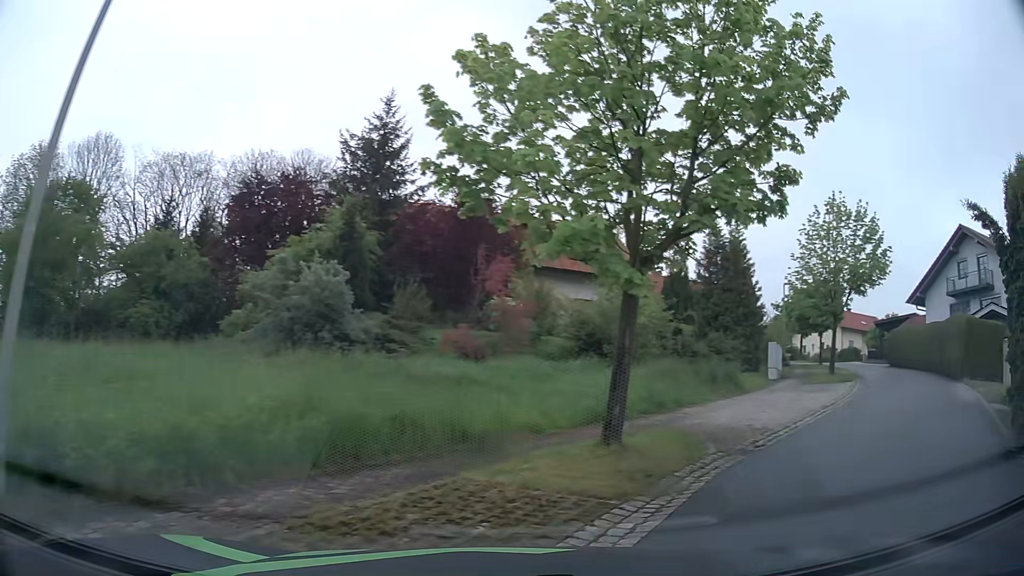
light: Day
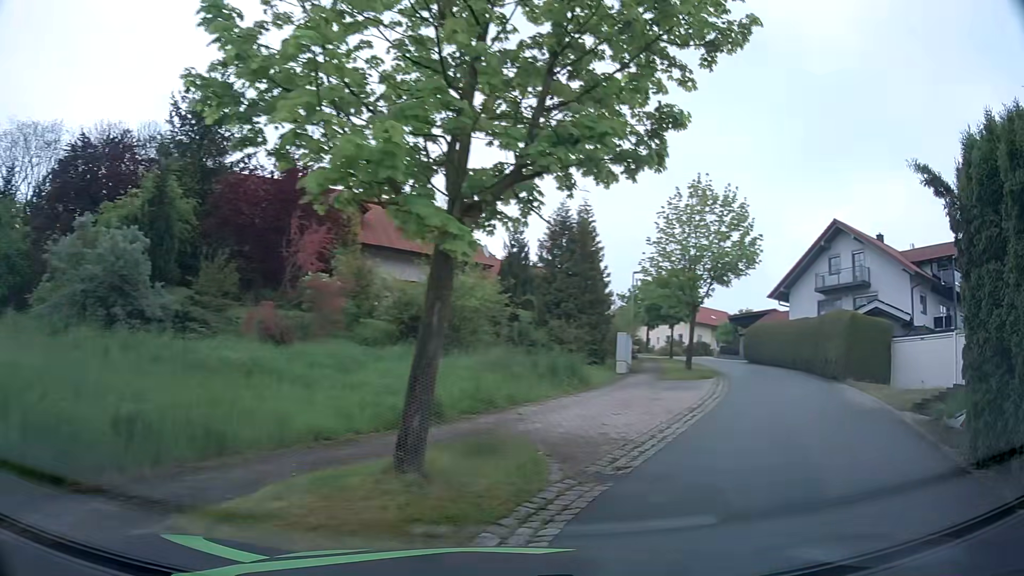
(+0.4, +2.7) m; +16°
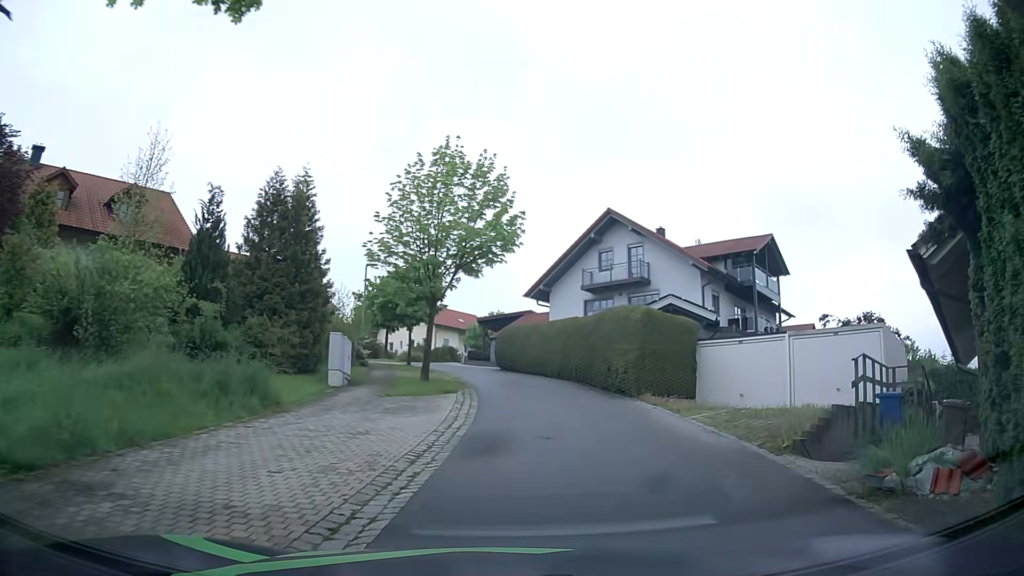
(+1.2, +5.6) m; +21°
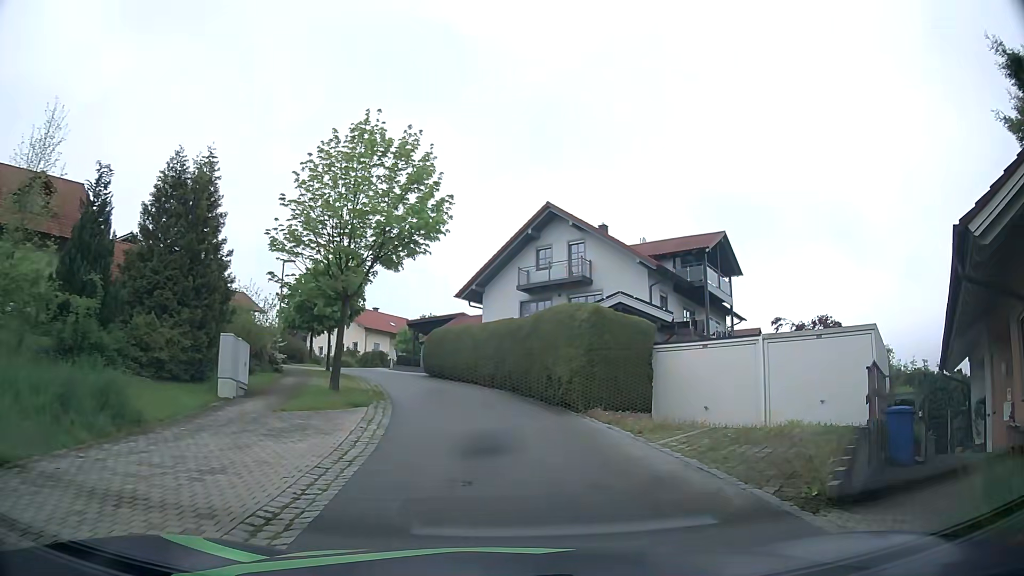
(+0.1, +3.0) m; +5°
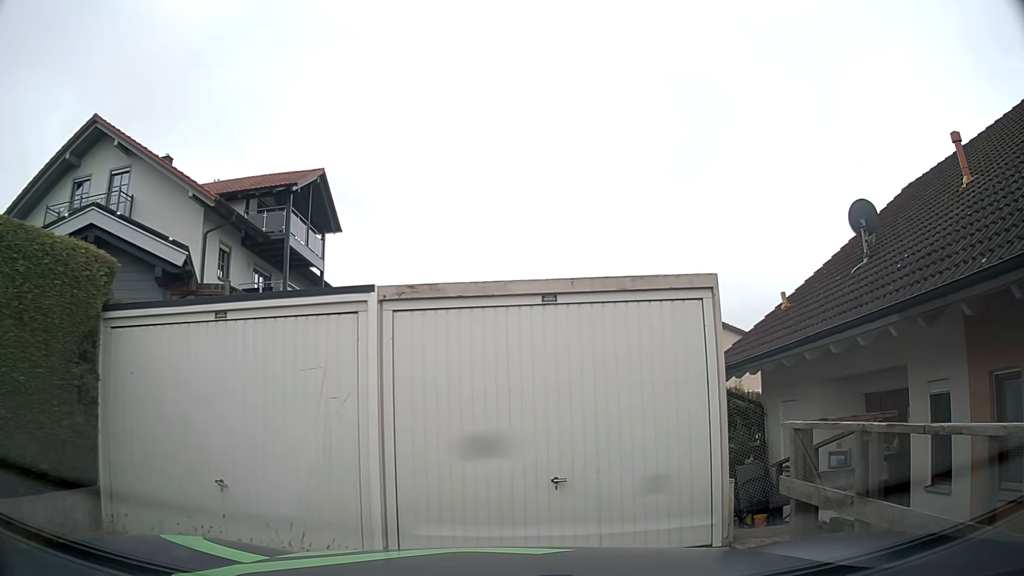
(+2.8, +10.2) m; +35°
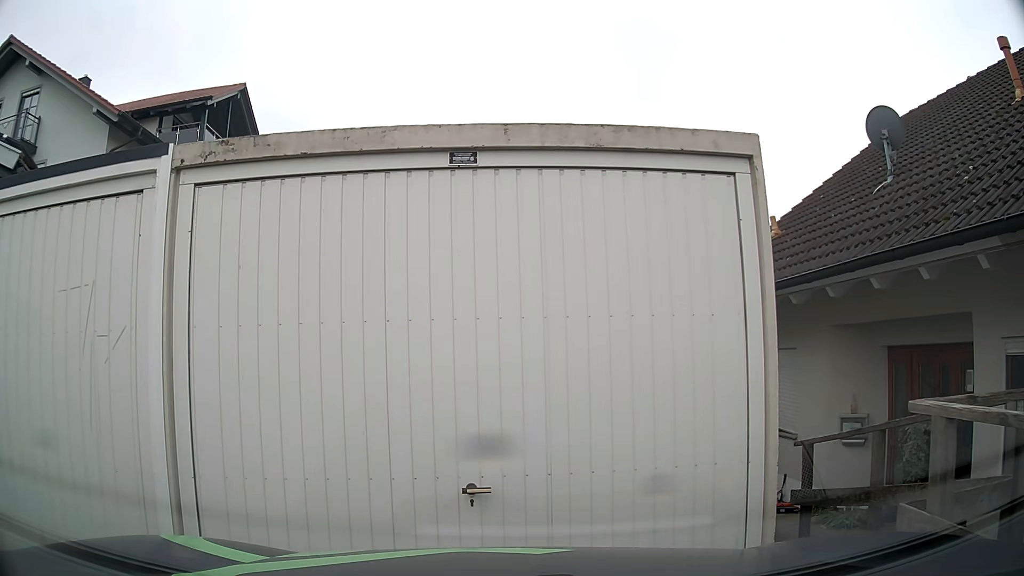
(+0.1, +2.3) m; +5°
